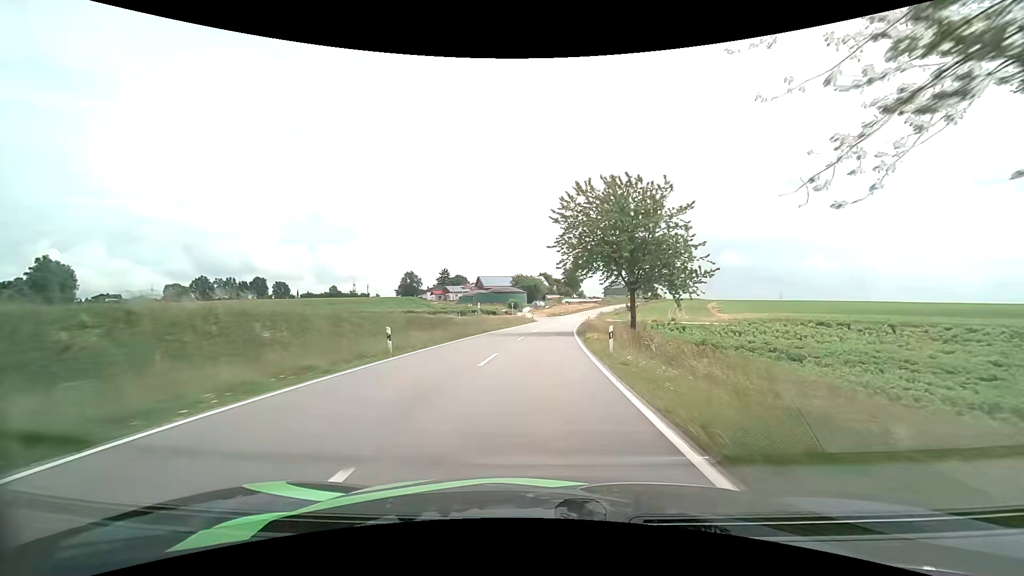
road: tertiary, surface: asphalt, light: Day
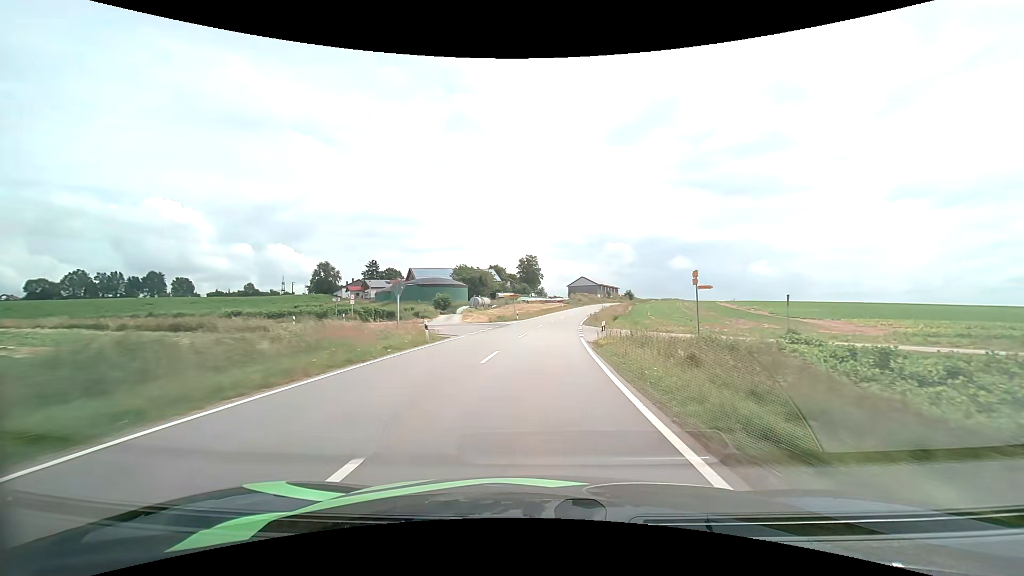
(+2.0, +49.1) m; +5°
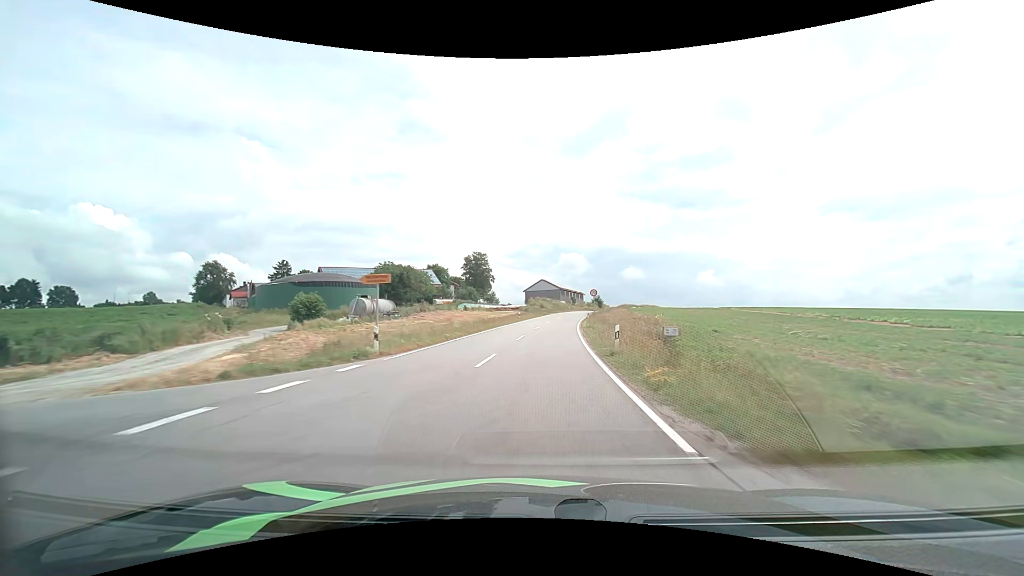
(+1.5, +37.9) m; +5°
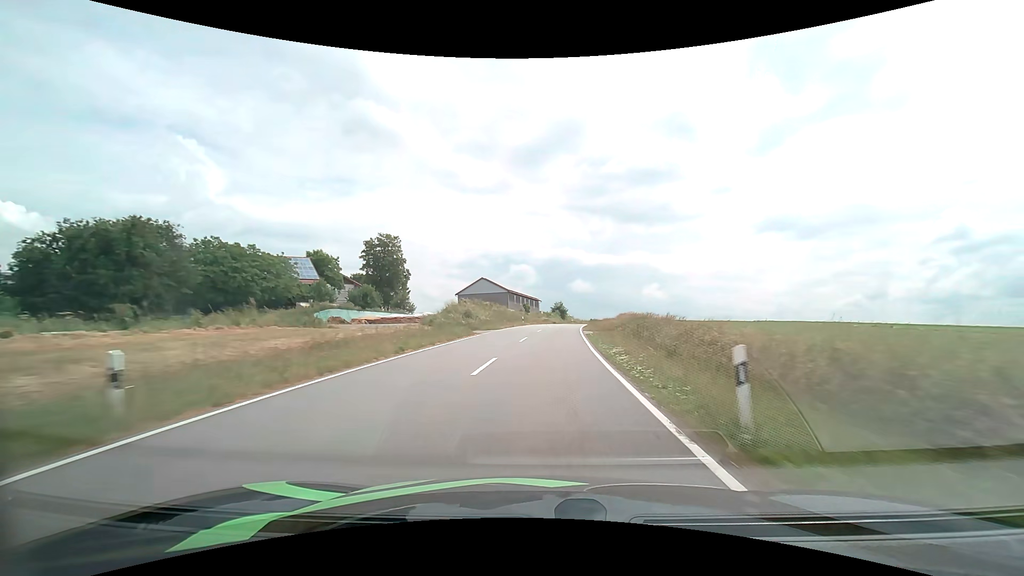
(+2.5, +50.5) m; +6°
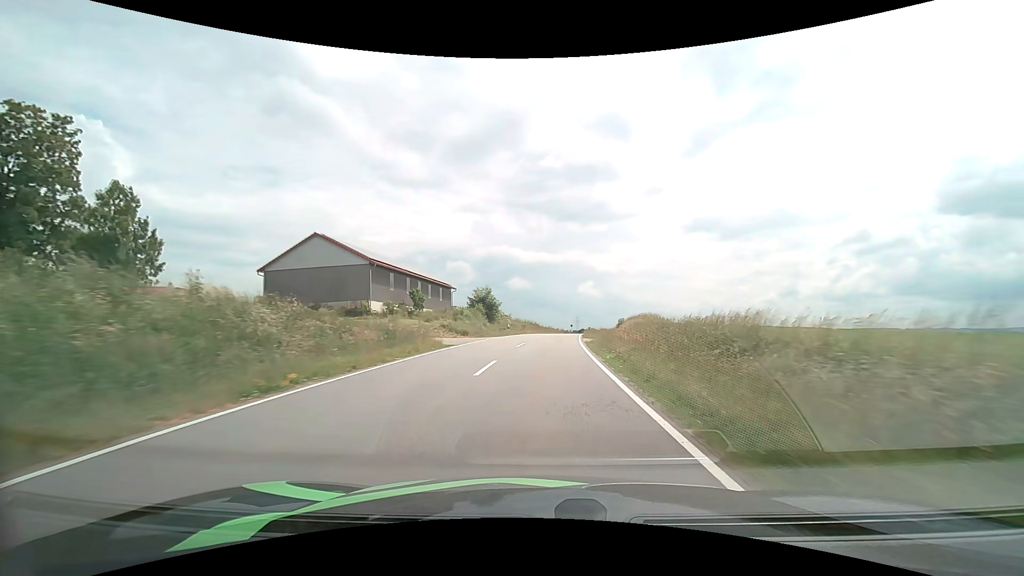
(+4.1, +61.1) m; +7°
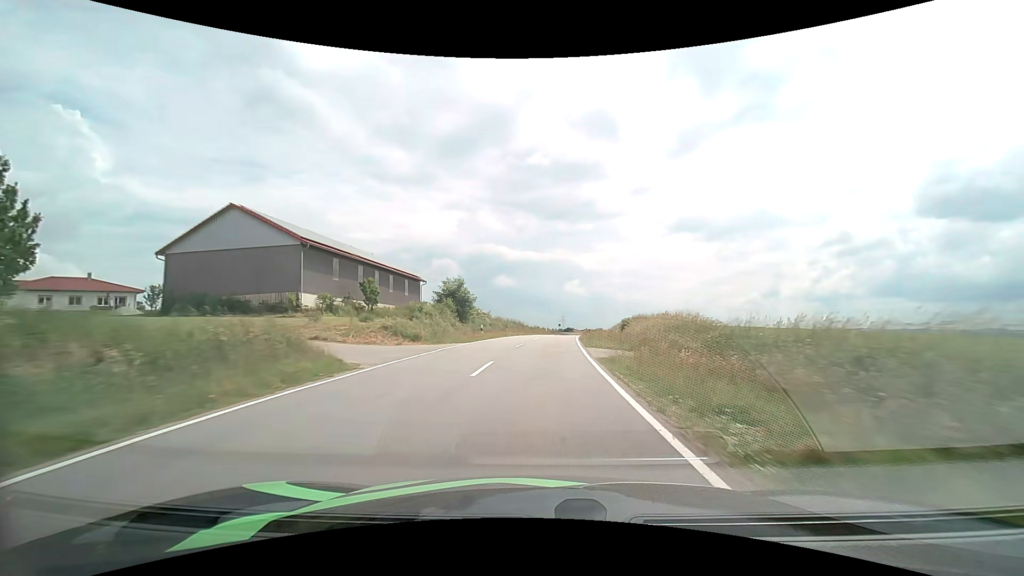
(+0.2, +12.1) m; +2°
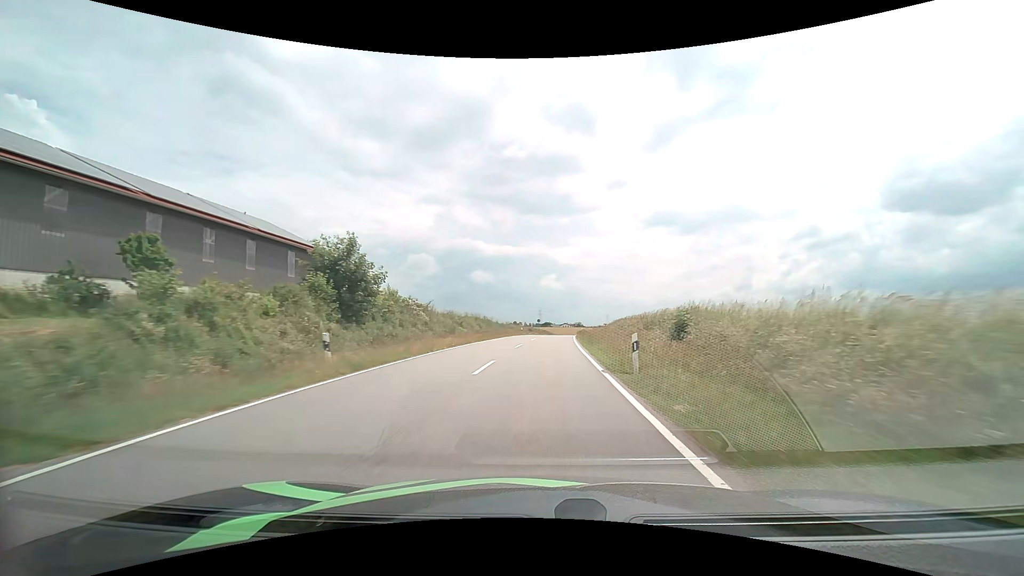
(+0.7, +24.3) m; +3°
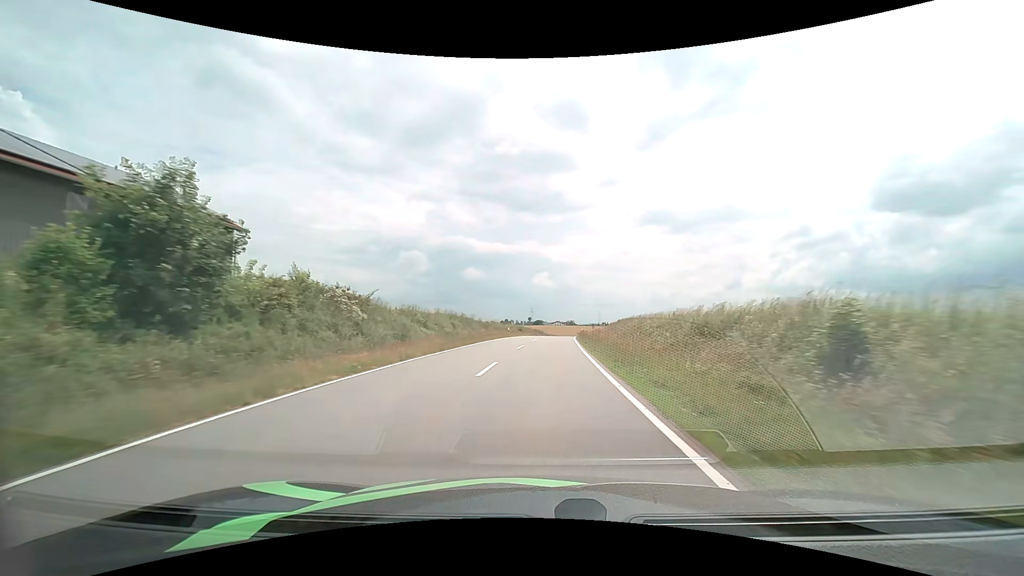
(+0.1, +12.3) m; +1°
(0, +10) (0, +20) (+1, +30) (+1, +40) (+2, +50) (+3, +60) (+3, +70) (+4, +80) (+5, +90) (+7, +100) m
